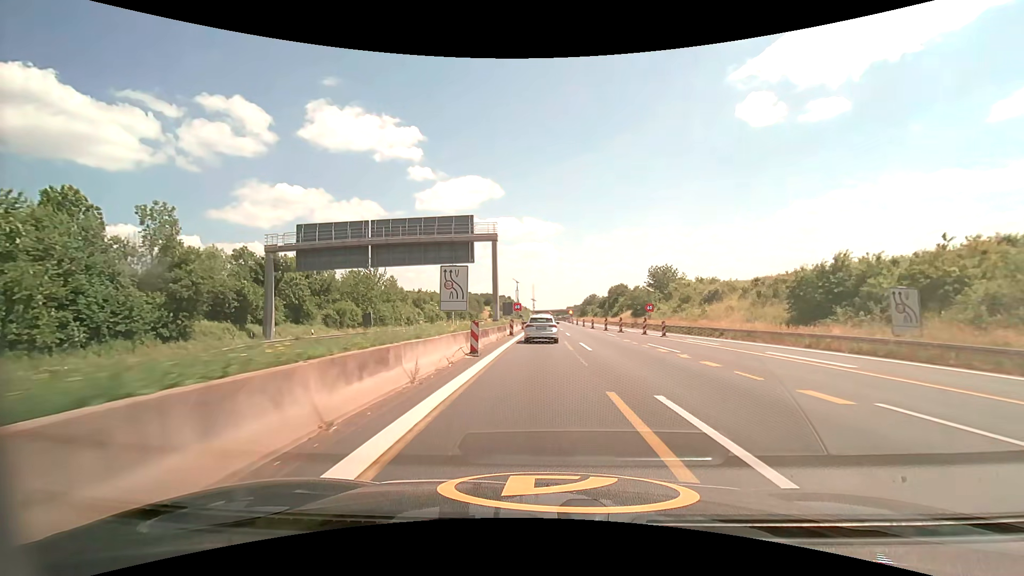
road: motorway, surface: asphalt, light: Day
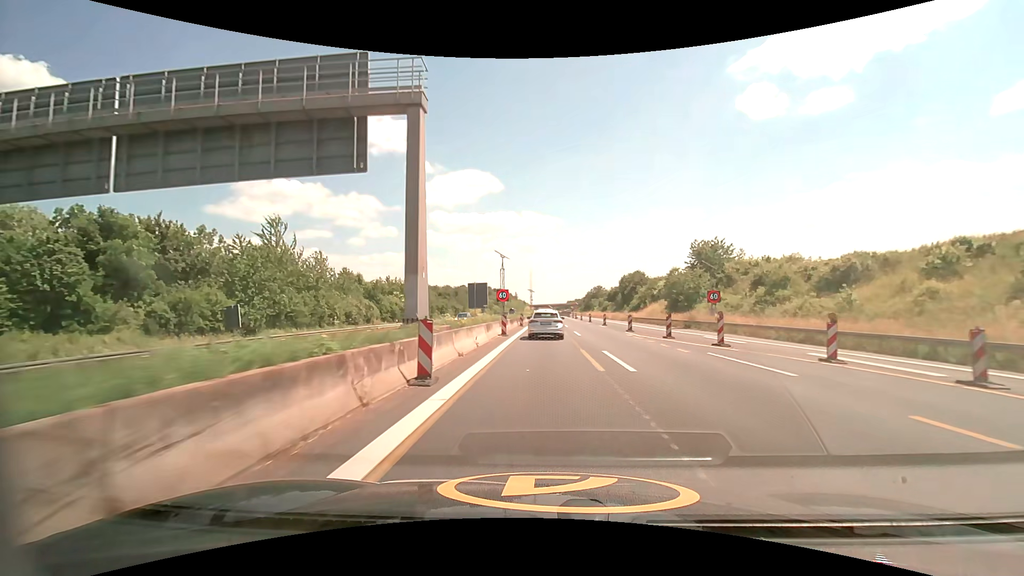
(-0.1, +27.1) m; 0°
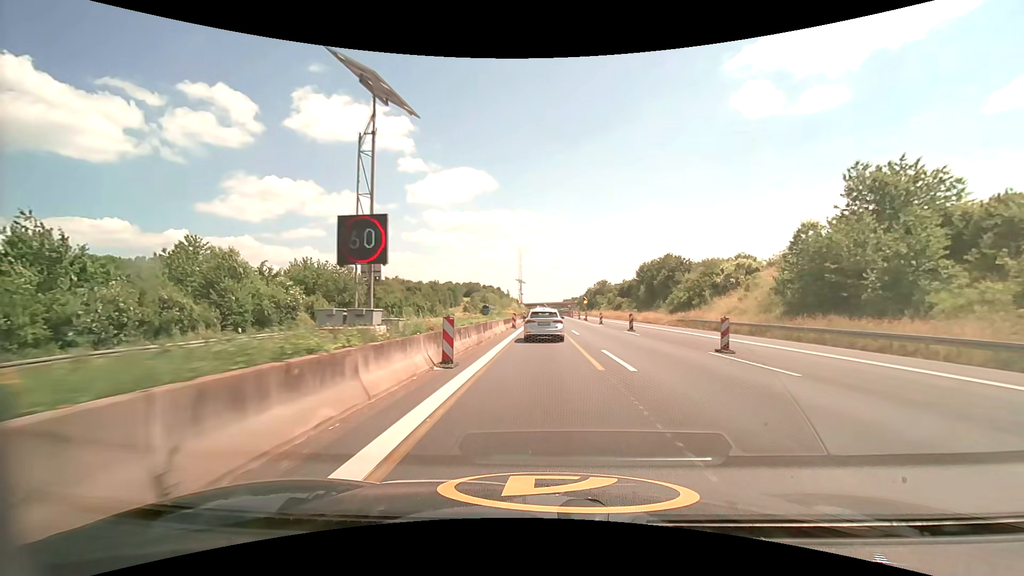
(+0.2, +35.5) m; +1°
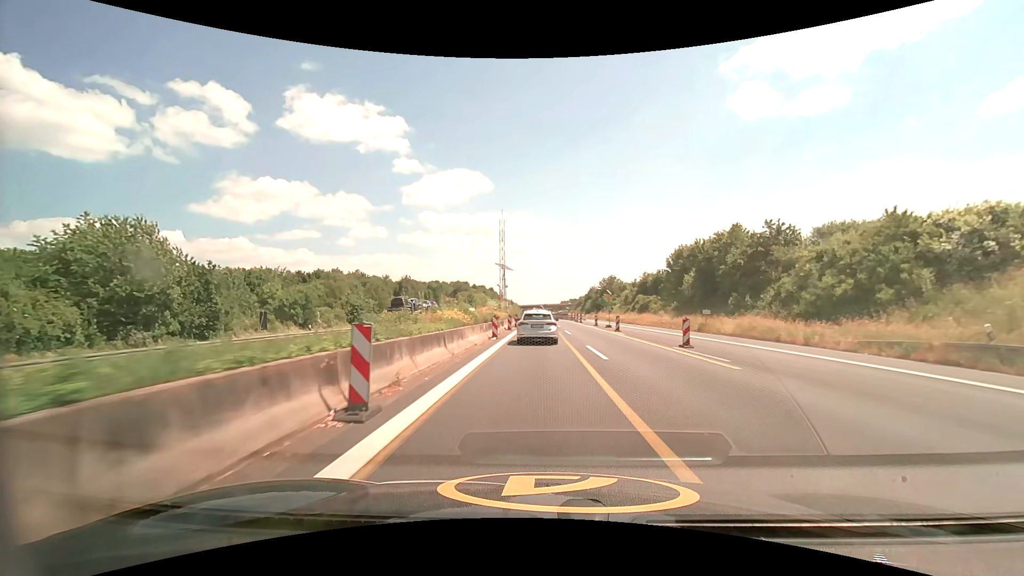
(+0.3, +32.3) m; +1°
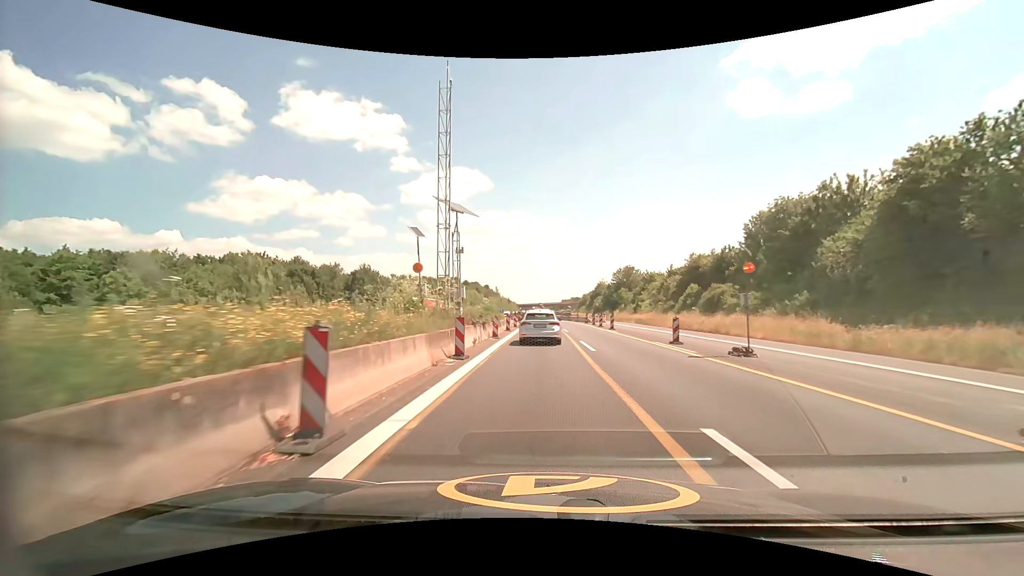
(-0.2, +32.8) m; 0°
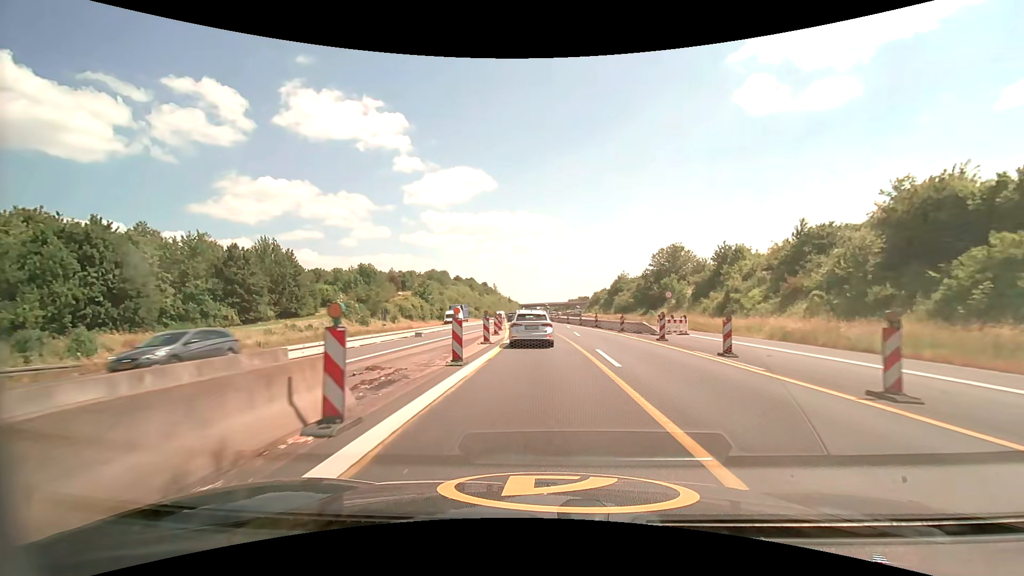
(0.0, +41.1) m; -1°
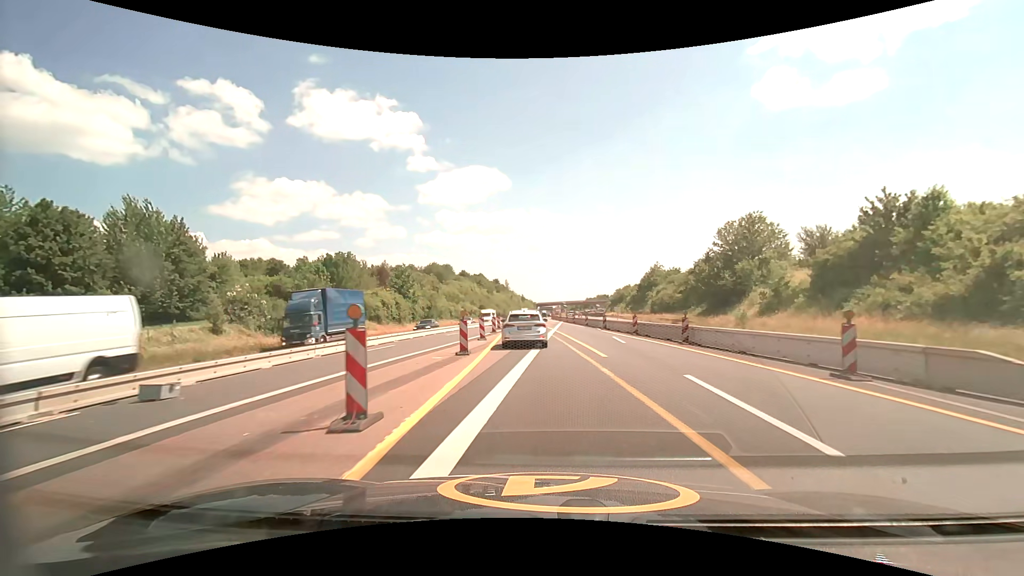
(-0.3, +25.5) m; -2°
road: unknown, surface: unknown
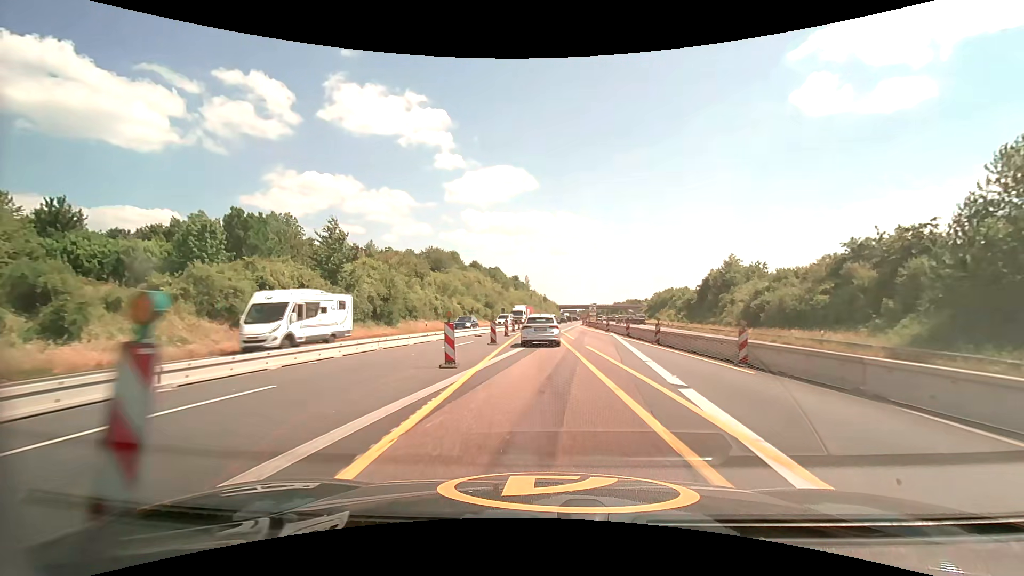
(-1.2, +35.2) m; -3°
(0, +10) (0, +20) (0, +30) (0, +40) (0, +50) (0, +60) (0, +70) (+1, +80) (+2, +90) (+2, +100) m
